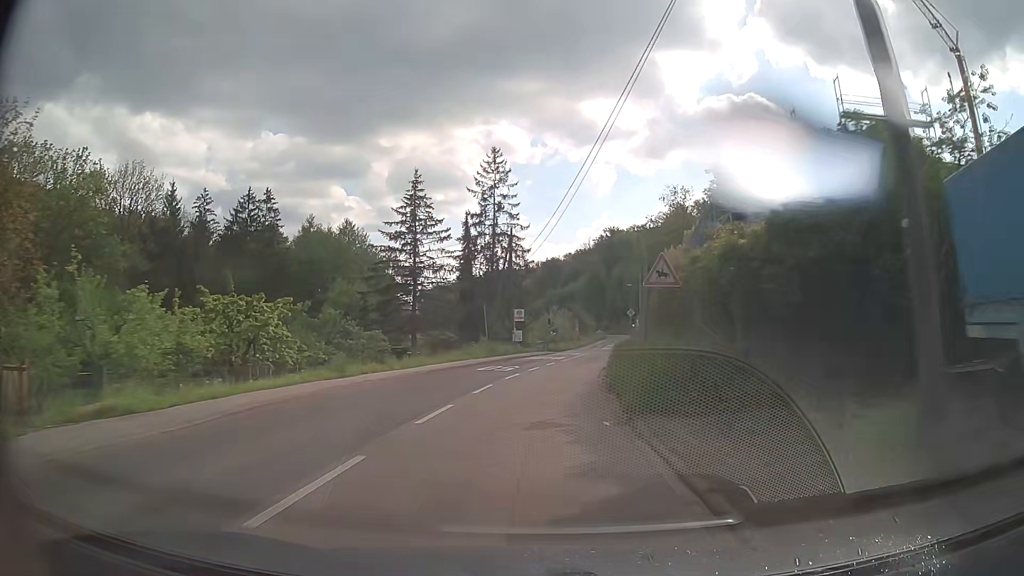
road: secondary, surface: asphalt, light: Day
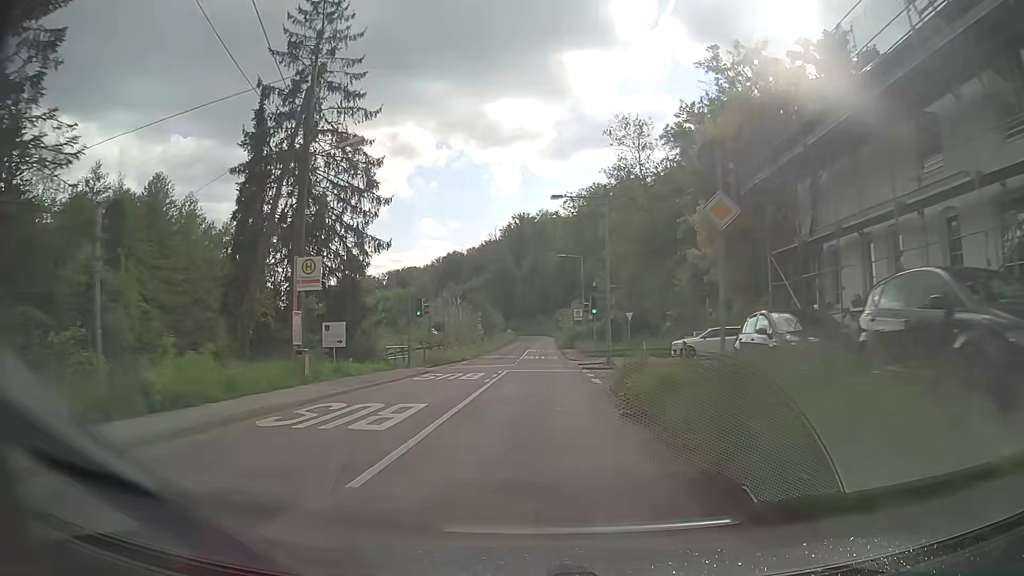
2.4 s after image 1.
(+2.2, +34.6) m; +8°
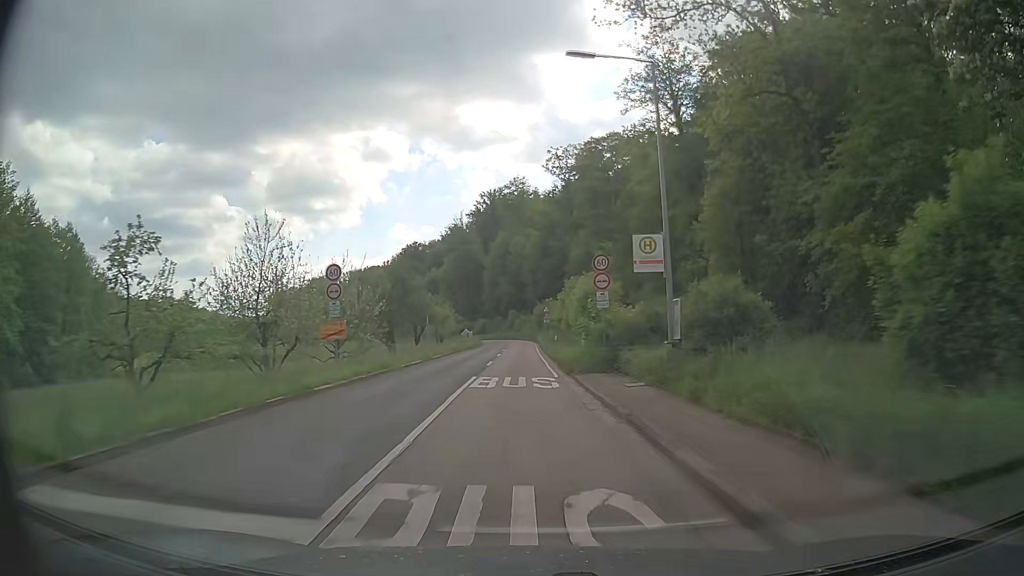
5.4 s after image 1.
(+0.4, +43.7) m; +3°
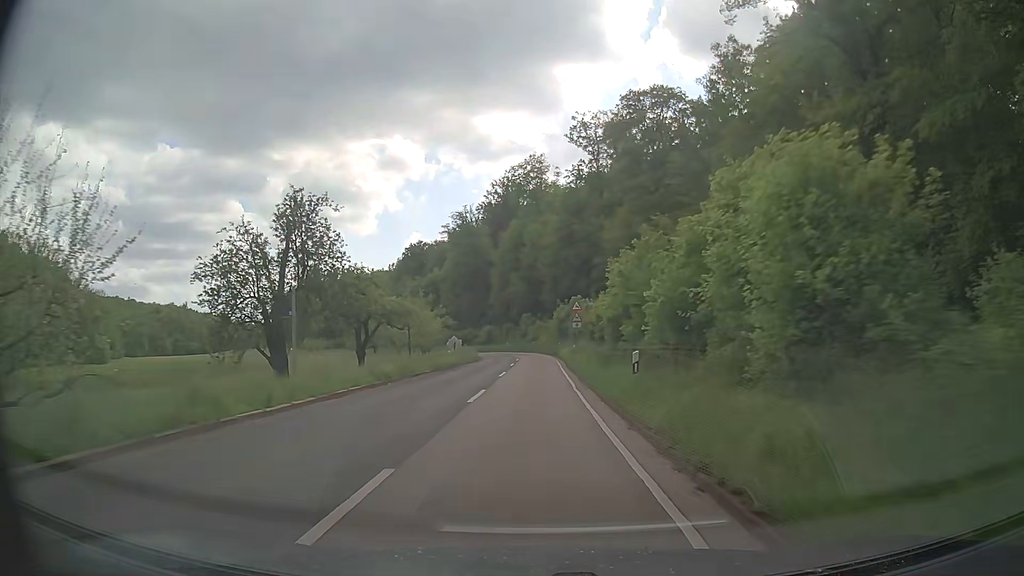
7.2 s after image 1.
(-0.6, +26.5) m; -3°
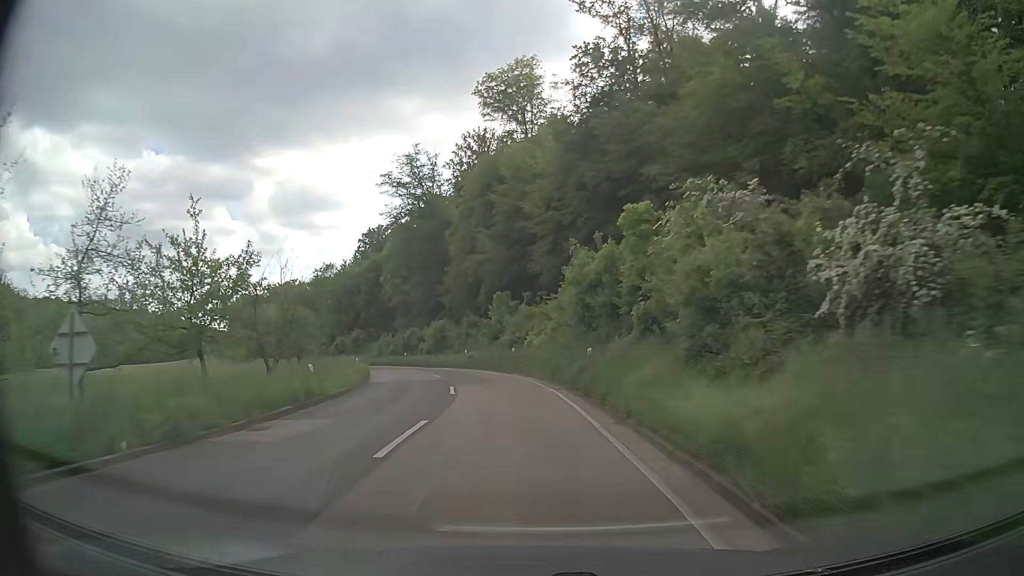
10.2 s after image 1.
(+1.0, +45.2) m; +1°
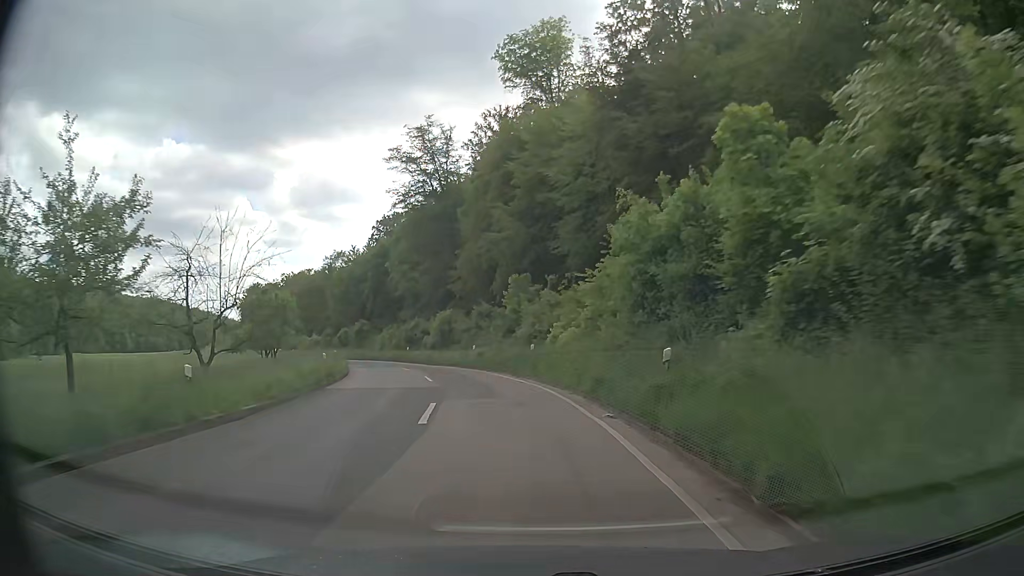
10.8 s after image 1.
(-0.1, +9.2) m; -1°
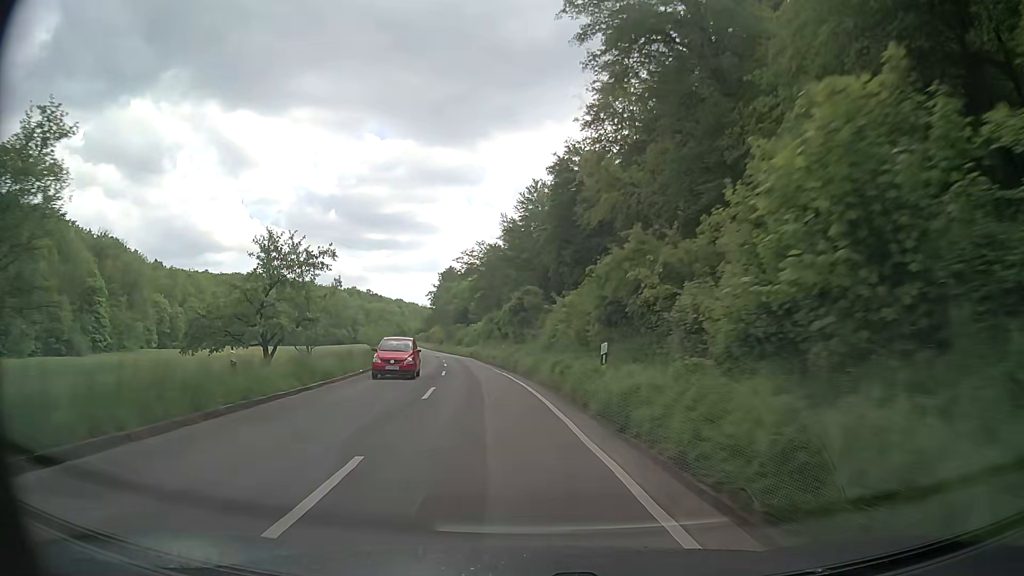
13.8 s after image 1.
(-7.0, +45.4) m; -18°
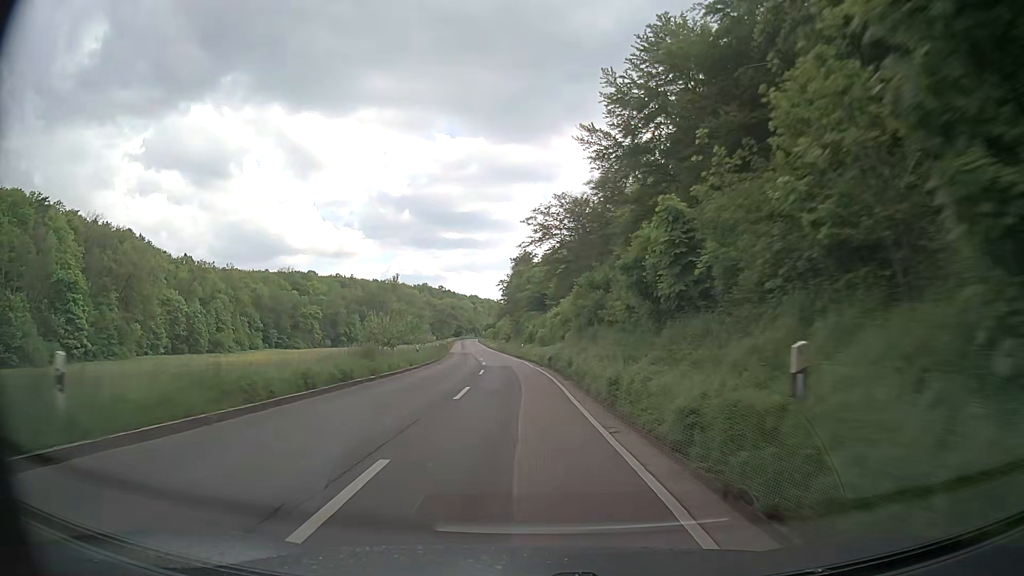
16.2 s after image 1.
(-3.6, +38.2) m; -8°
(0, +10) (0, +20) (-1, +30) (-1, +40) (-2, +50) (-3, +60) (-4, +70) (-5, +80) (-6, +90) (-7, +100) m
